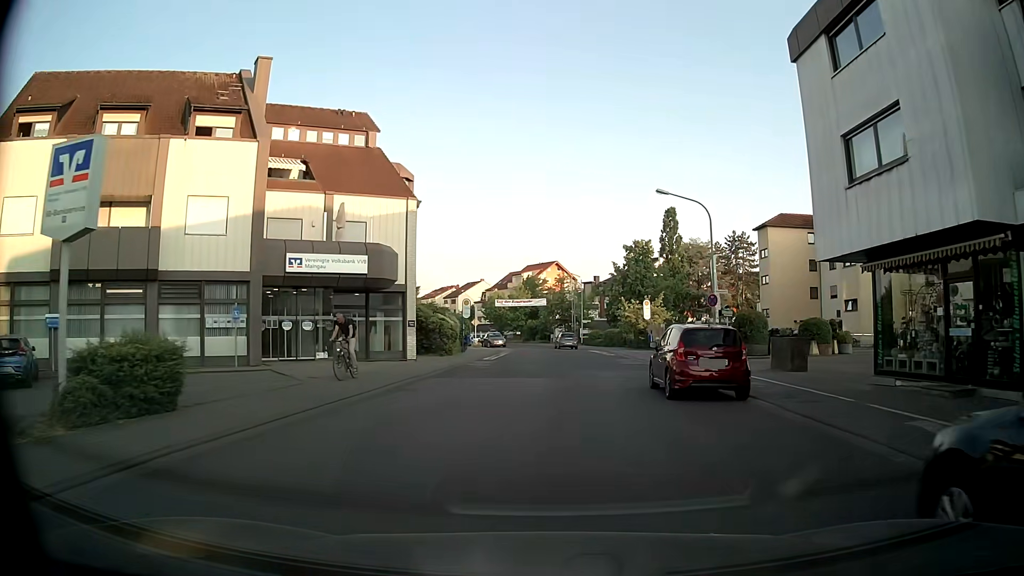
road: tertiary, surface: asphalt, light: Day
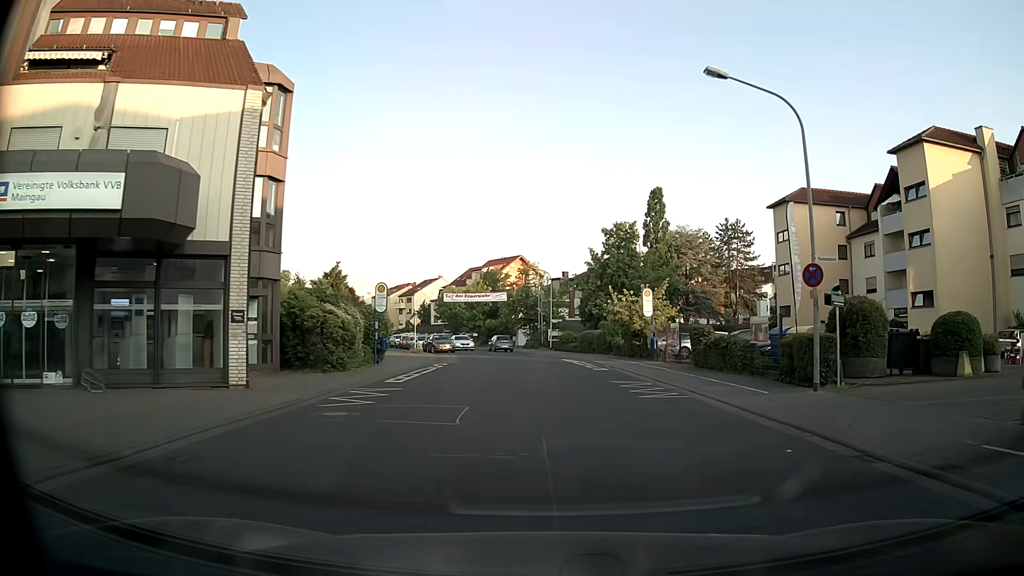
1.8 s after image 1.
(+0.4, +15.0) m; +2°
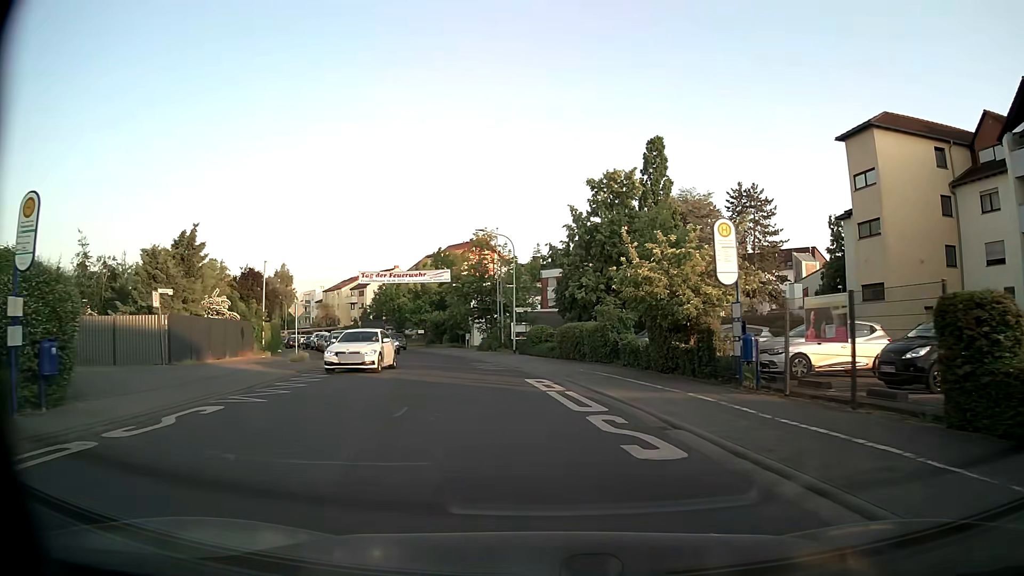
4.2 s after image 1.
(+1.2, +20.2) m; +4°
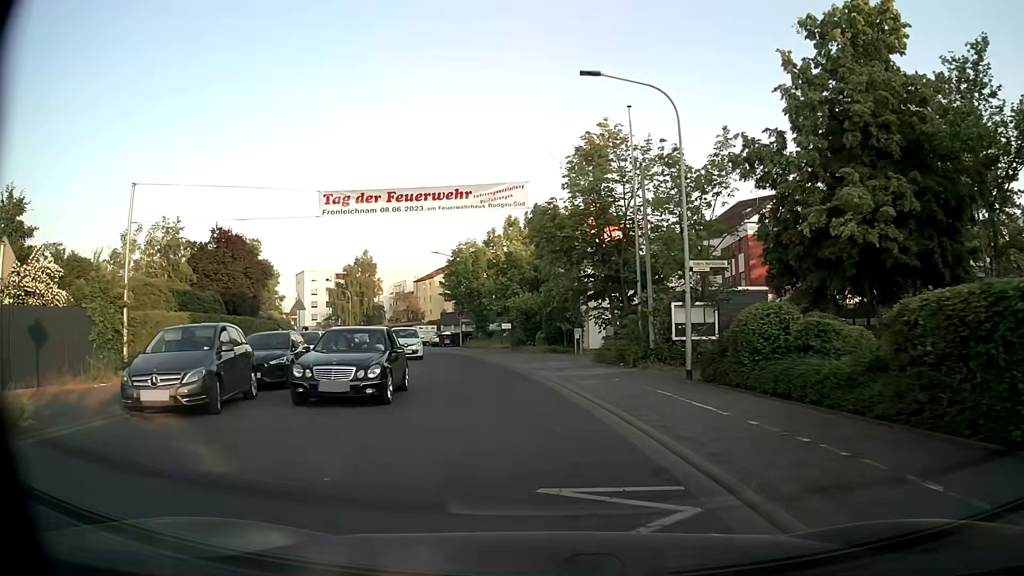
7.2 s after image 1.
(-2.2, +25.3) m; -11°
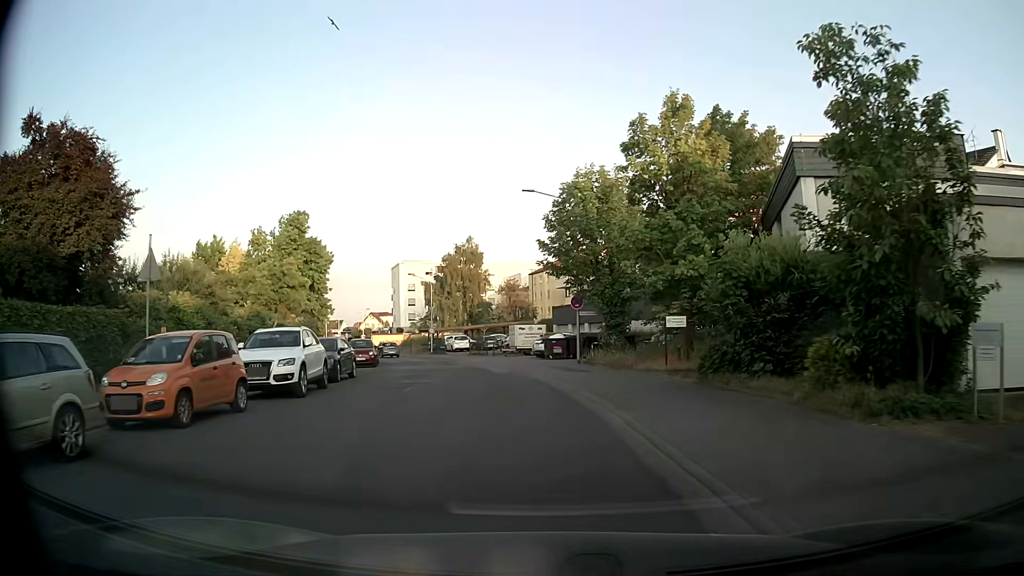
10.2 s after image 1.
(-2.2, +24.8) m; -11°
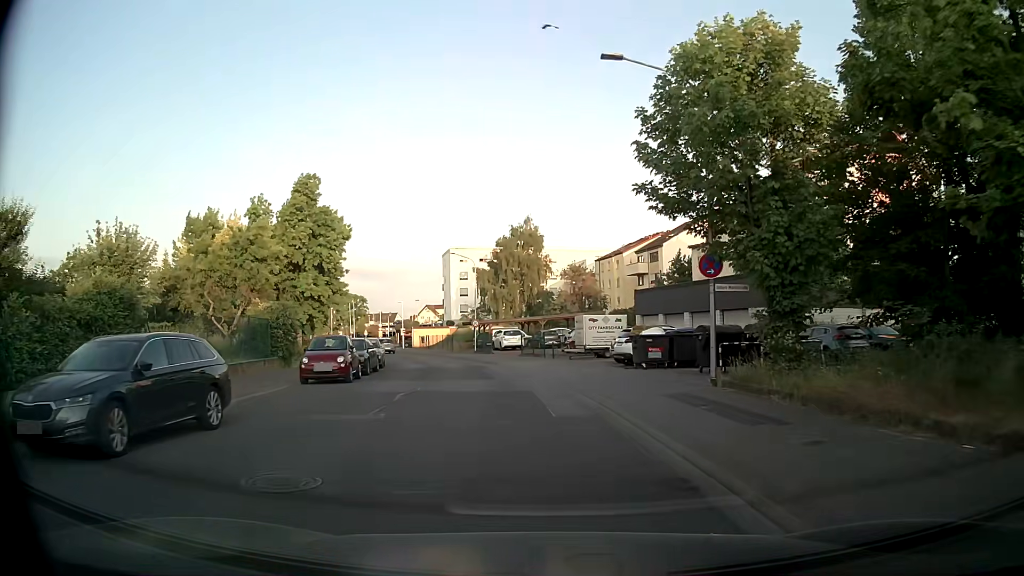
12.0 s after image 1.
(-0.7, +14.6) m; -5°
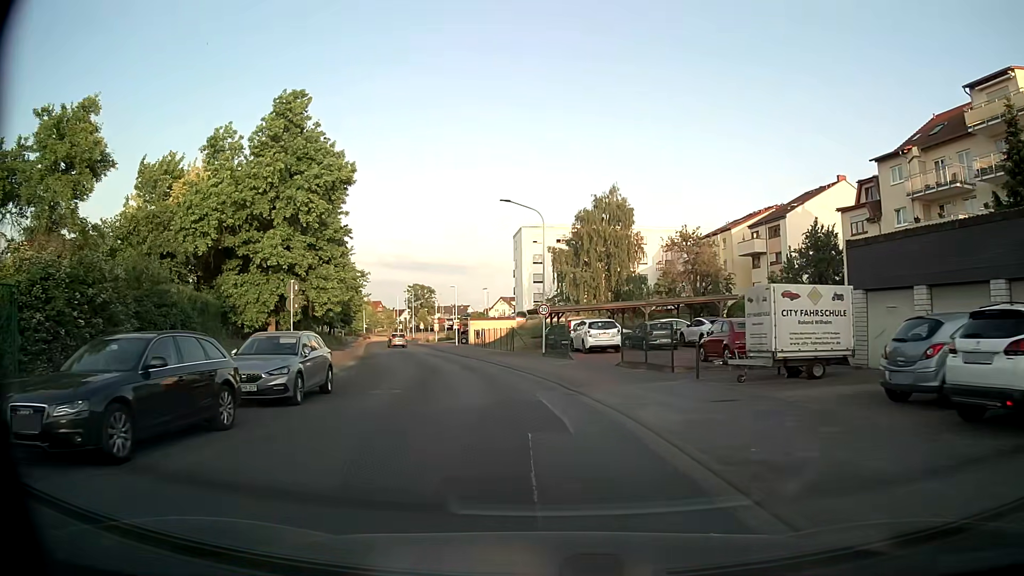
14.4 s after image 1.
(-1.2, +19.4) m; -7°
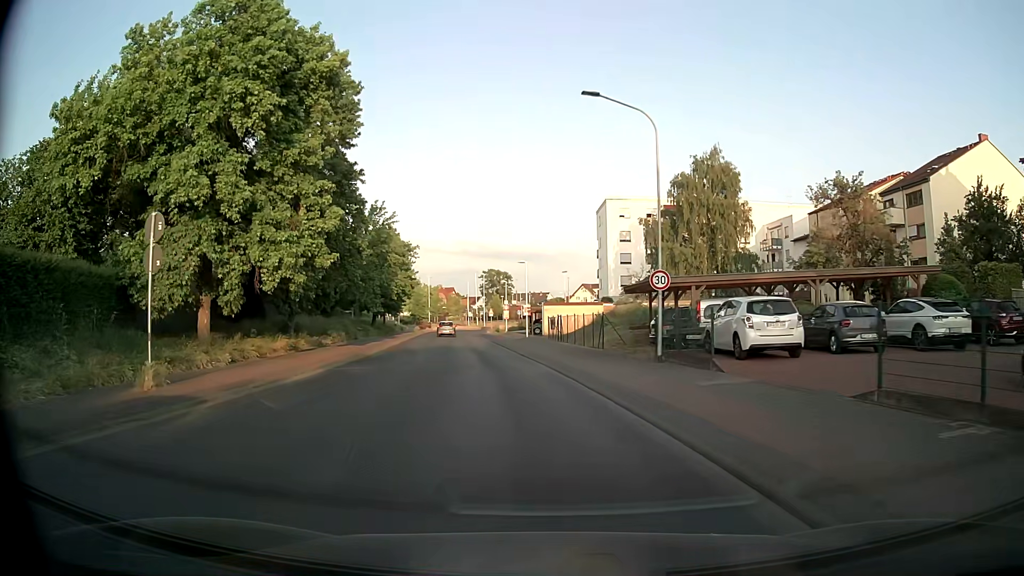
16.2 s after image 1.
(-0.7, +14.7) m; -7°
(0, +10) (-1, +20) (-2, +30) (-3, +40) (-5, +50) (-6, +60) (-8, +70) (-9, +79) (-10, +89) (-9, +99) m
